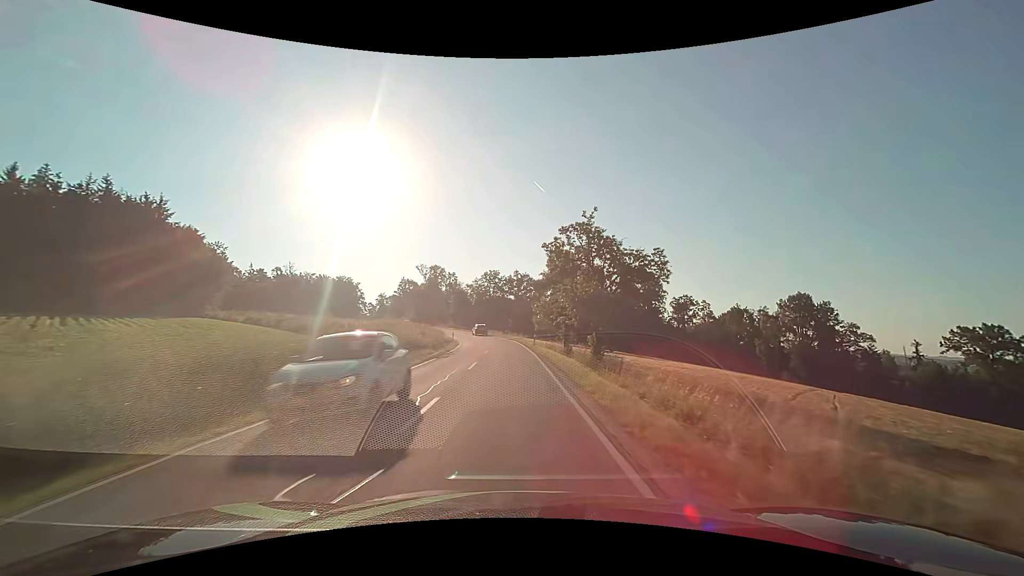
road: secondary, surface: asphalt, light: Day
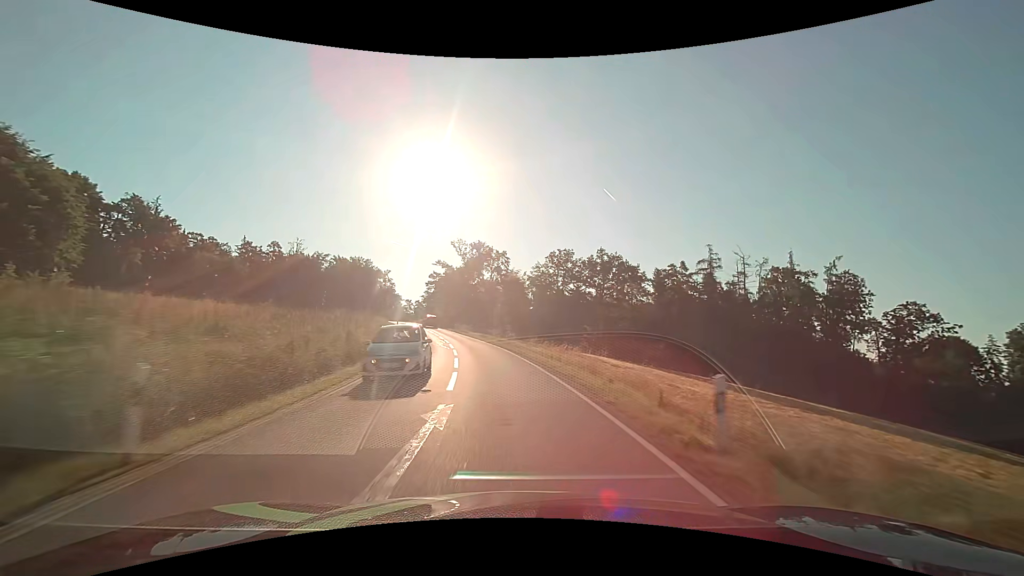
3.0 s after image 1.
(-3.0, +61.0) m; -7°
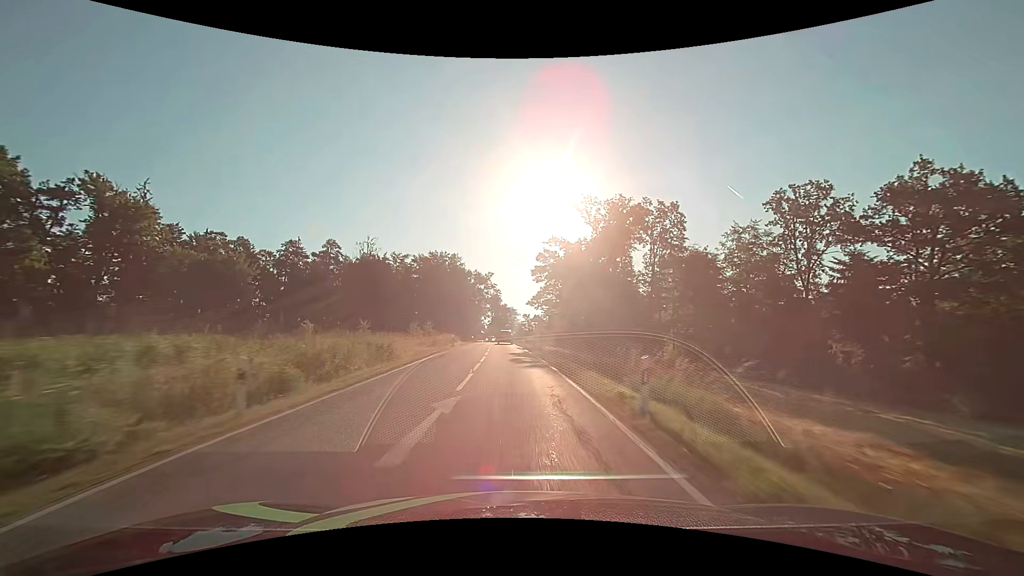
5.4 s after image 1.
(-7.5, +52.7) m; -15°
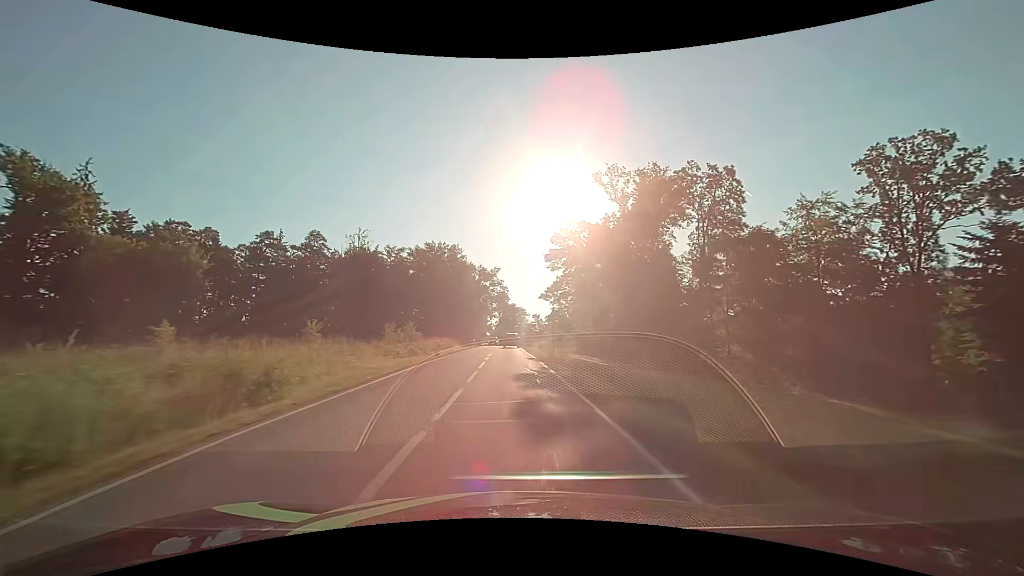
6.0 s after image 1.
(-0.2, +13.6) m; -1°
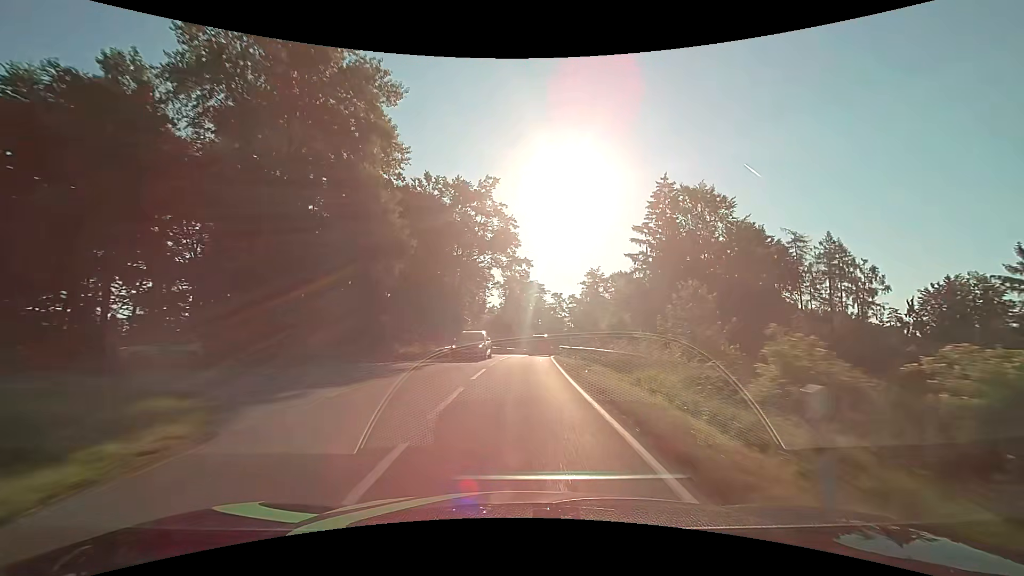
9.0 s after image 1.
(-1.4, +65.2) m; -1°
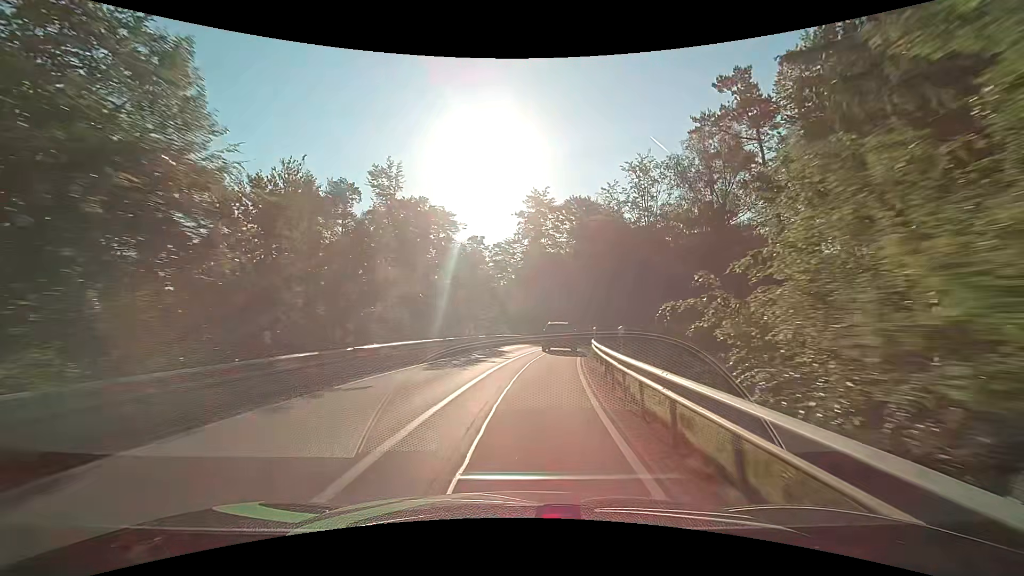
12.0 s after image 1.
(+3.5, +56.4) m; +9°
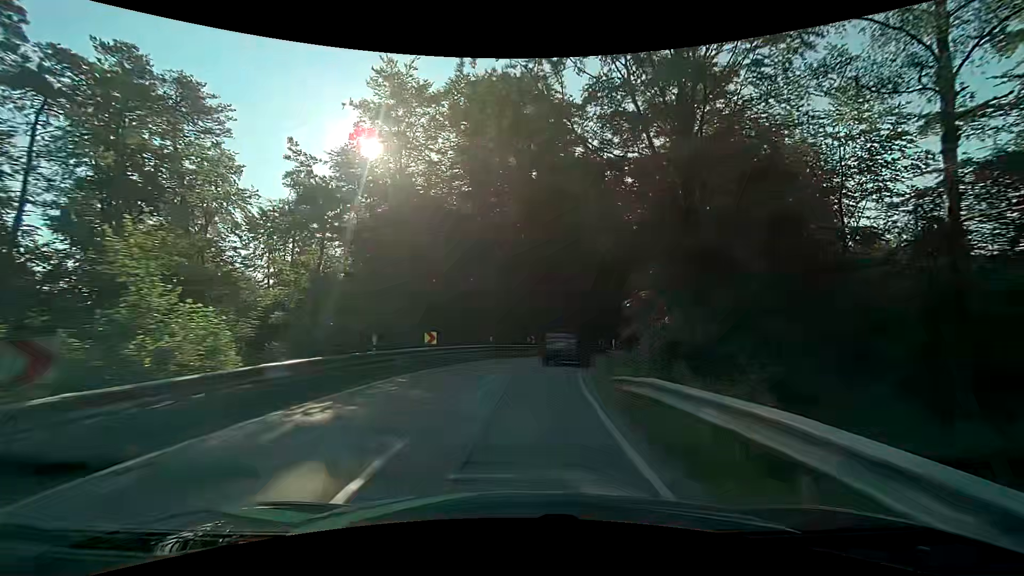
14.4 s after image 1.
(+4.1, +38.8) m; +12°
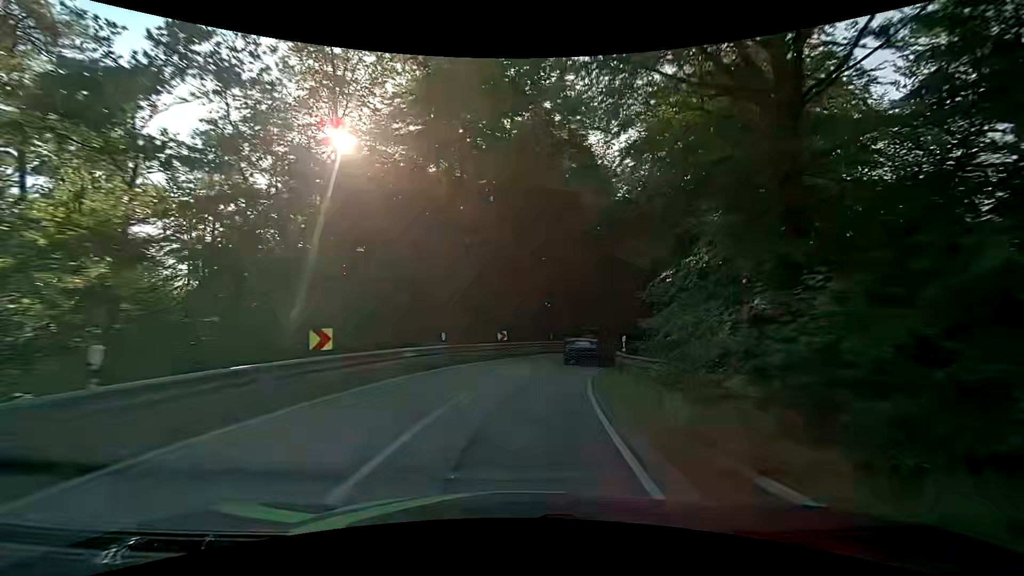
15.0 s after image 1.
(+0.2, +9.2) m; +3°
(0, +10) (+2, +20) (+4, +29) (+9, +39) (+14, +47) (+19, +56) (+25, +64) (+31, +72) (+36, +80) (+42, +88) m
